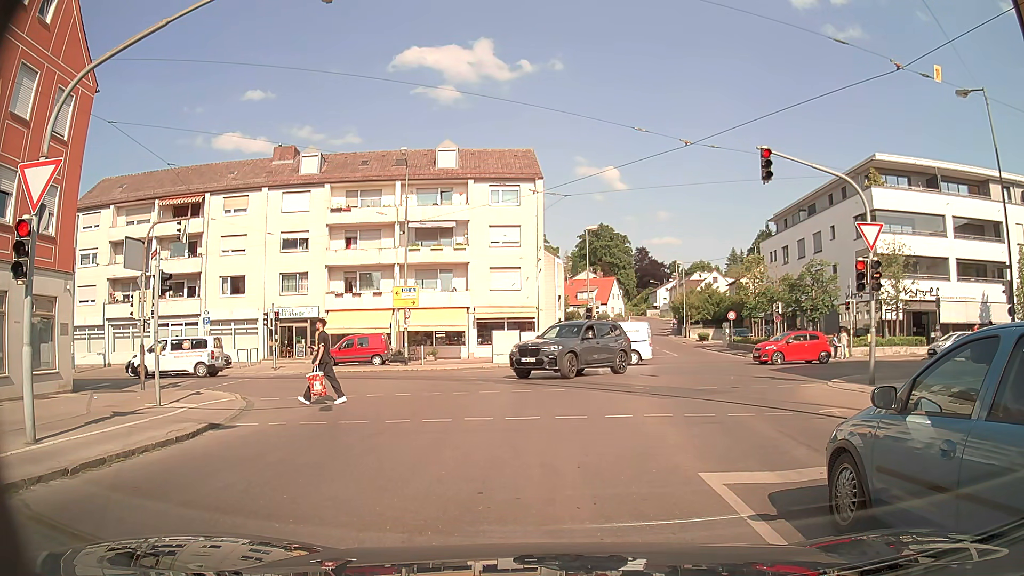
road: tertiary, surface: asphalt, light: Day
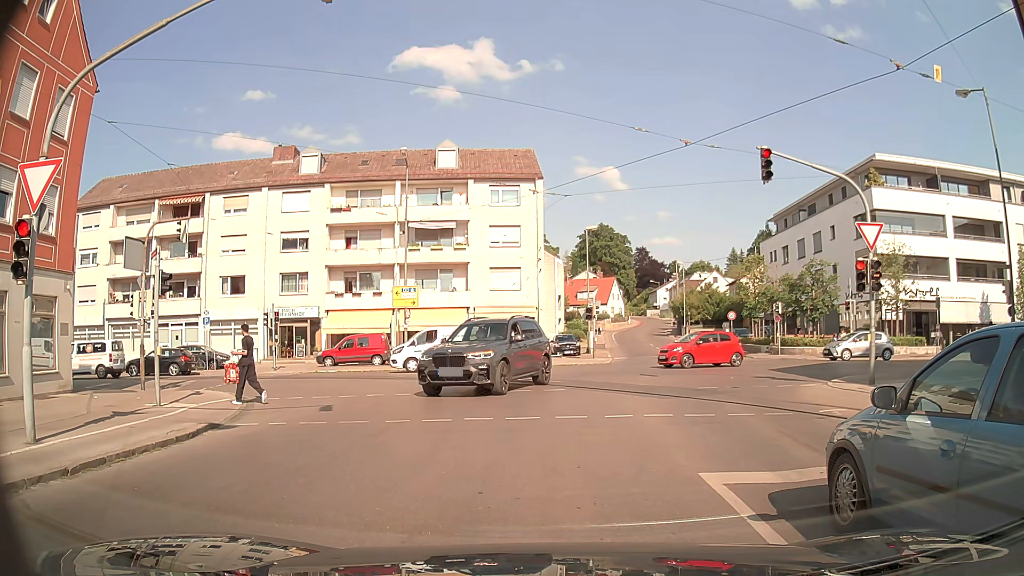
(0.0, 0.0) m; 0°
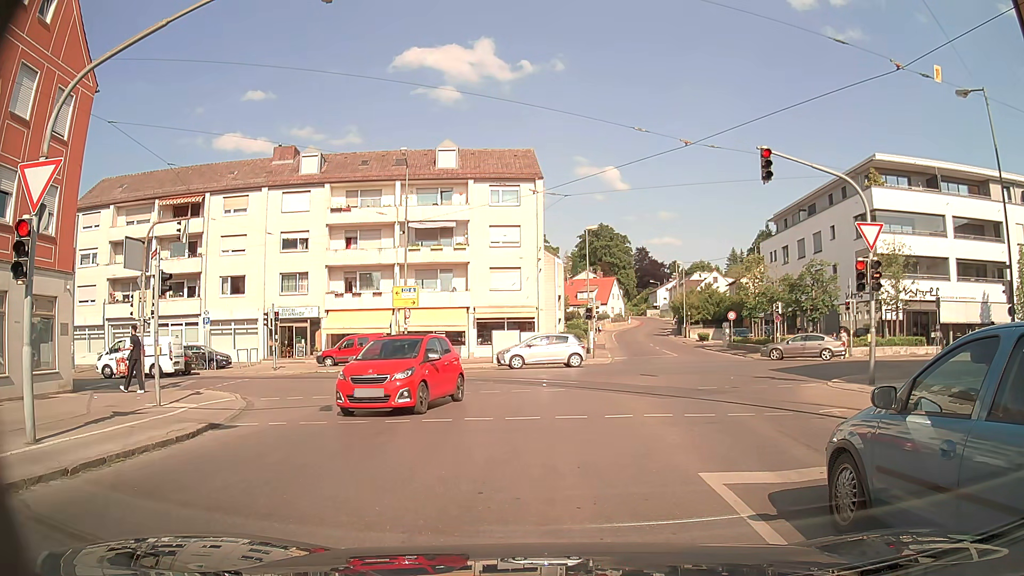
(0.0, 0.0) m; 0°
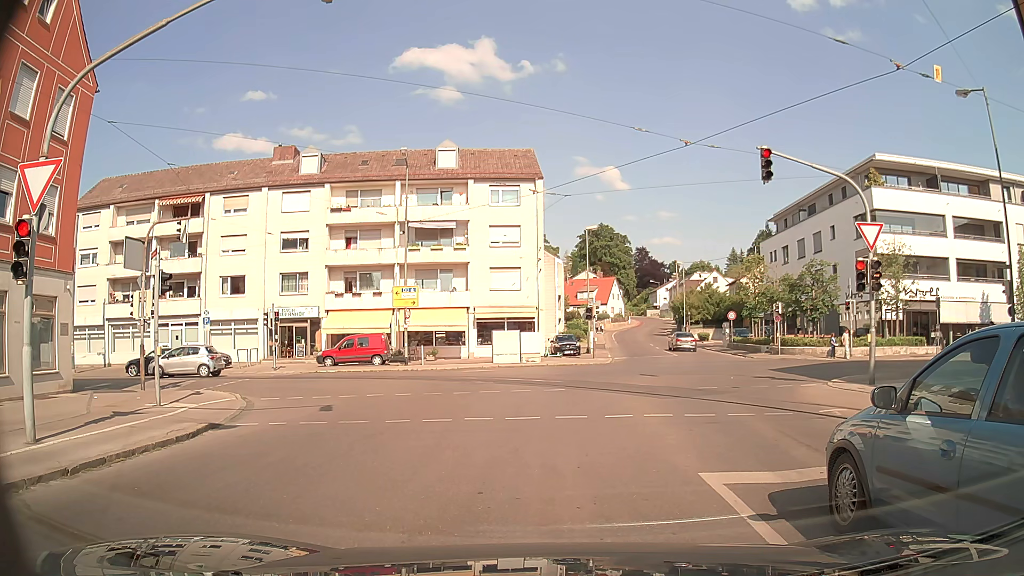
(0.0, 0.0) m; 0°
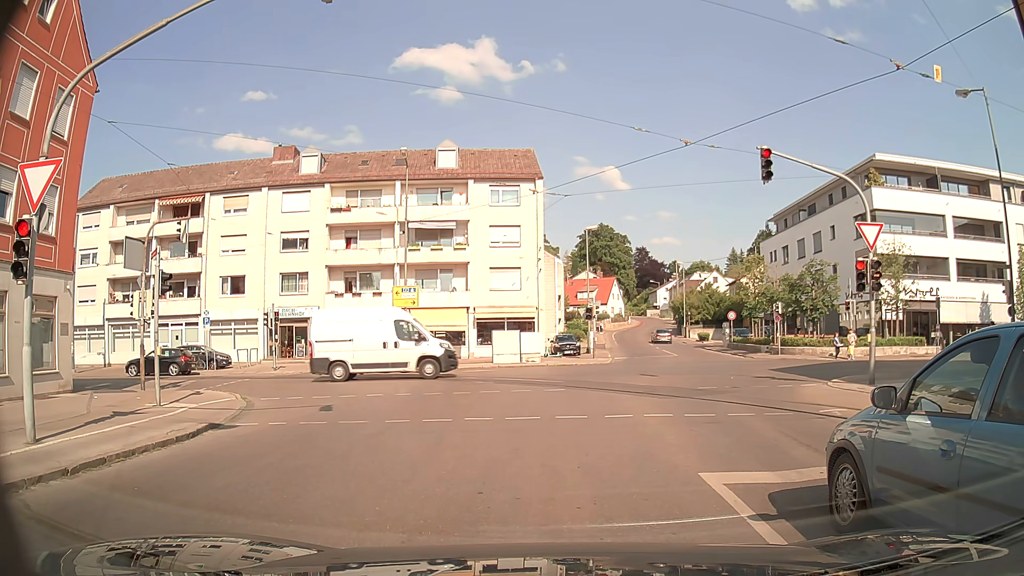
(0.0, 0.0) m; 0°
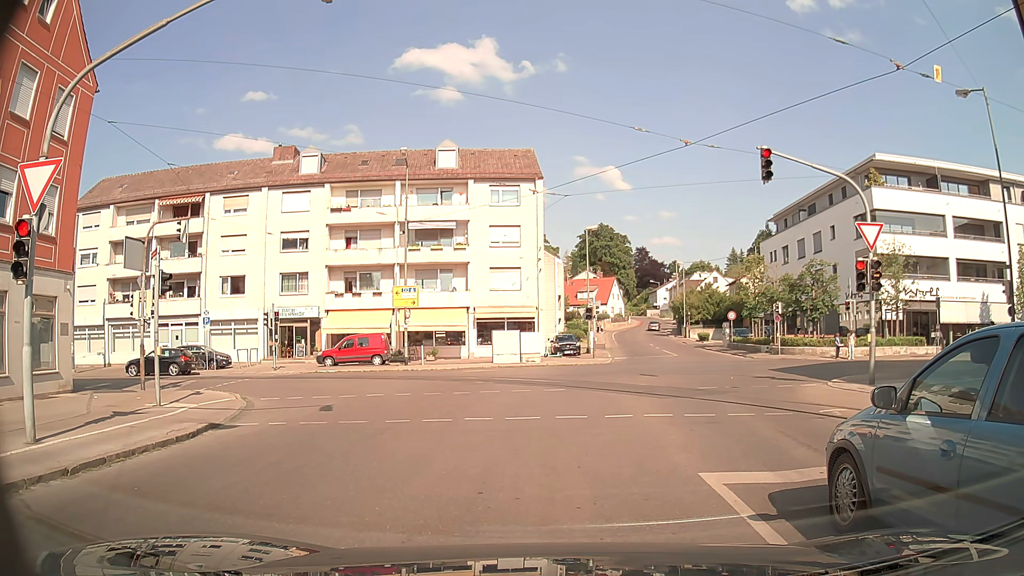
(0.0, 0.0) m; 0°
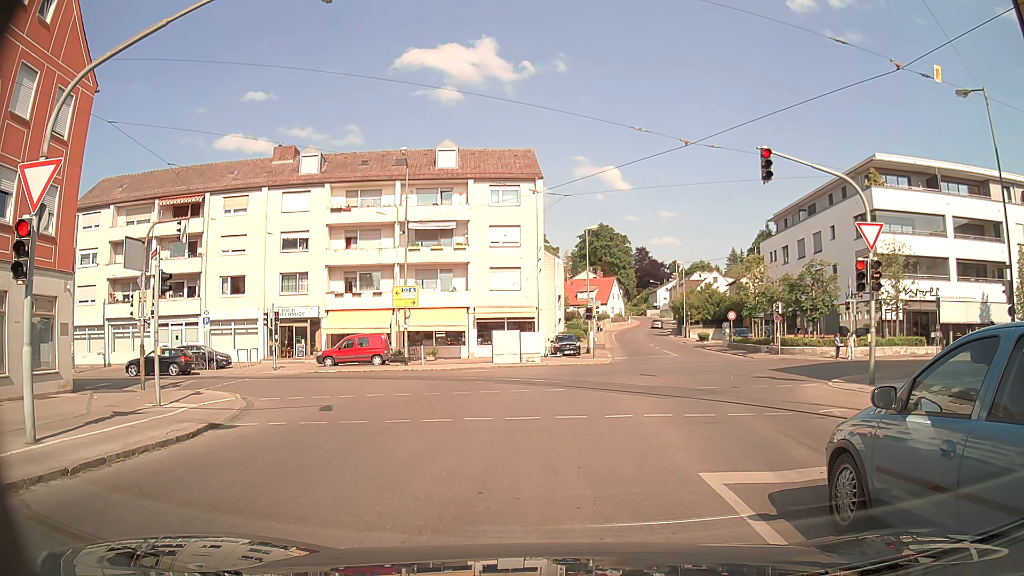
(0.0, 0.0) m; 0°
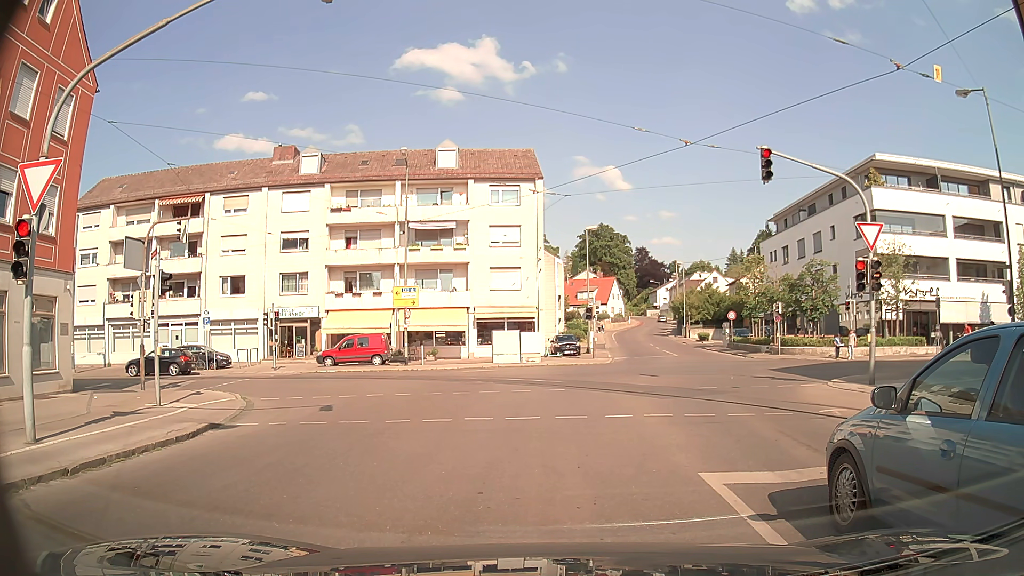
(0.0, 0.0) m; 0°
(0, +10) (0, +20) (-6, +28) (-15, +30) (-25, +30) (-35, +29) (-45, +27) (-55, +25) (-65, +23) (-74, +21) m
